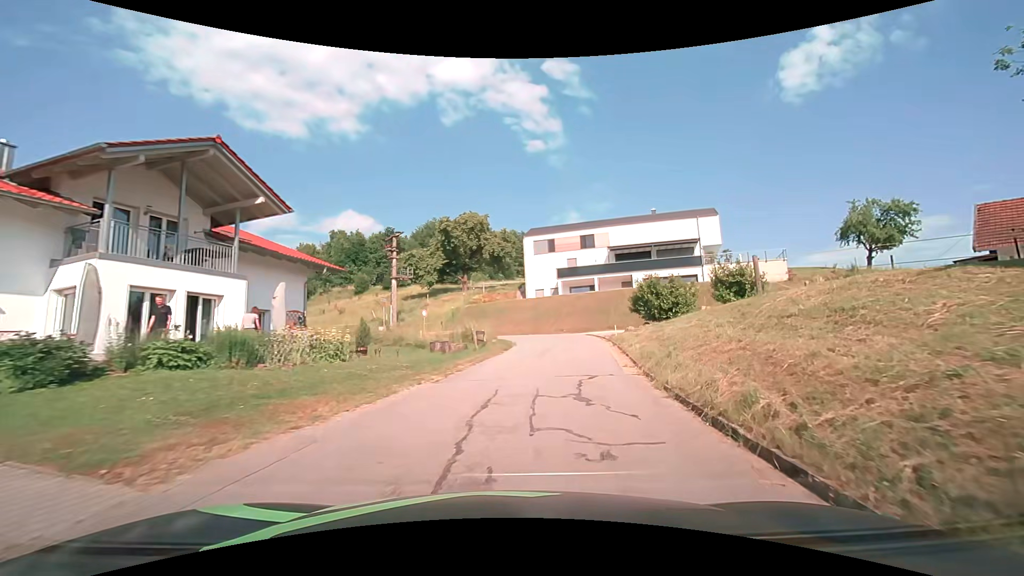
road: unclassified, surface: asphalt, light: Day
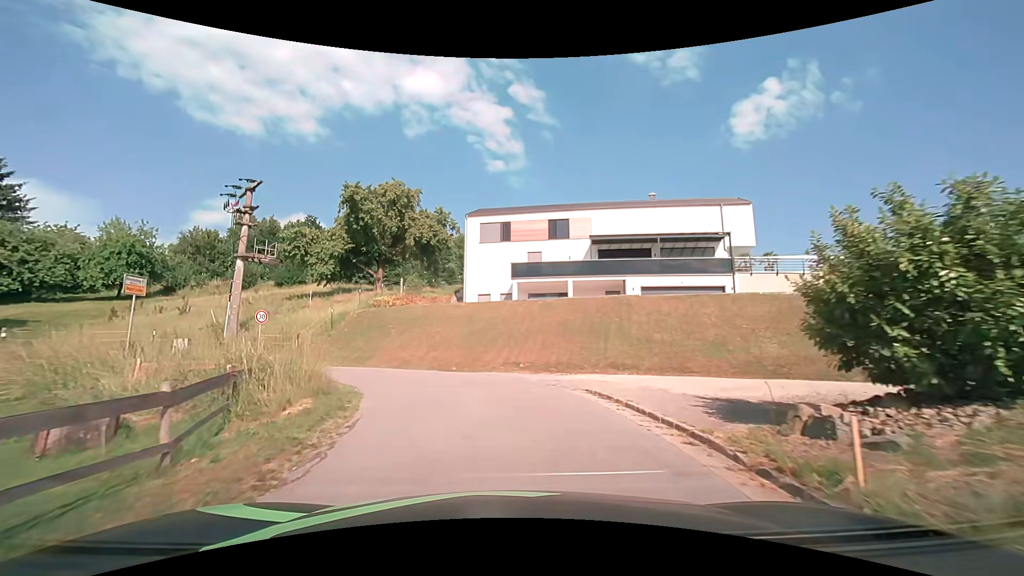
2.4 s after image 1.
(+1.4, +19.1) m; +5°
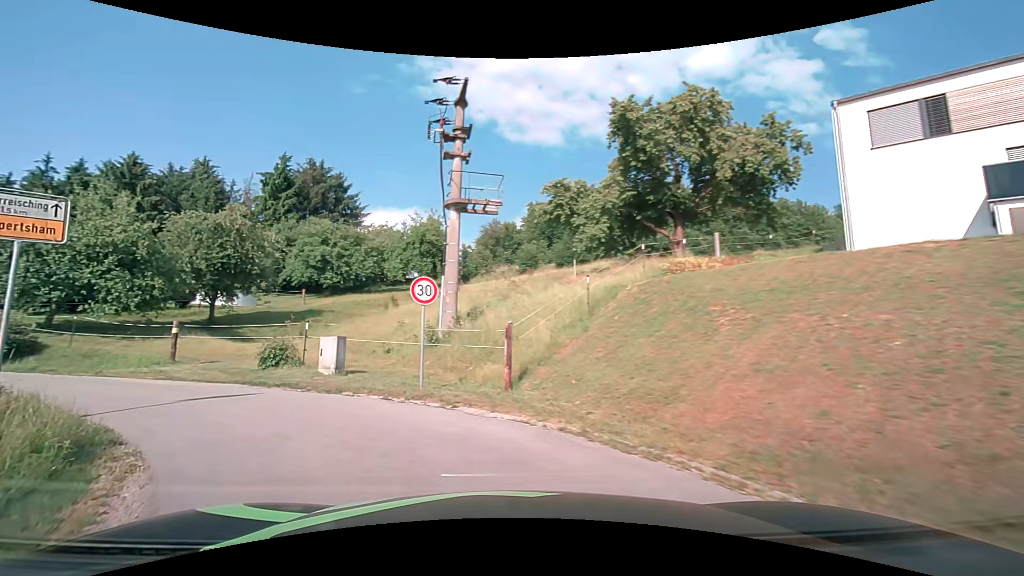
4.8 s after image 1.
(-3.0, +15.5) m; -34°
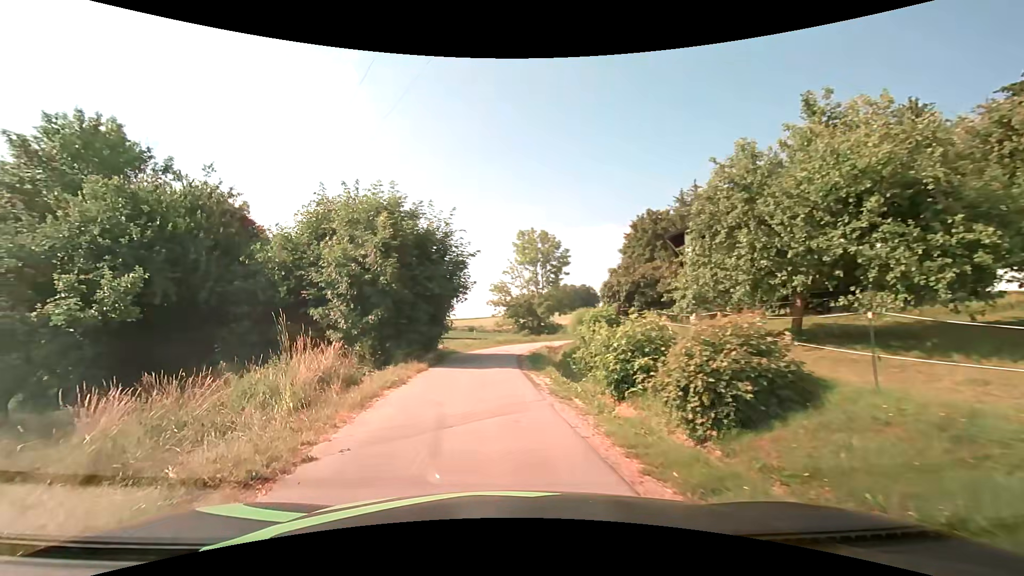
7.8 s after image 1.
(-9.6, +13.1) m; -71°
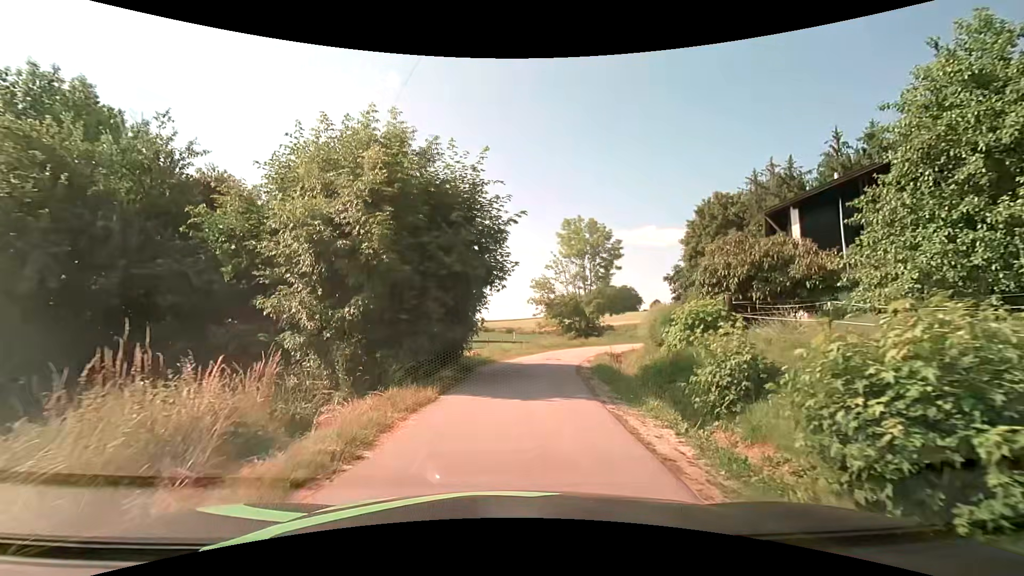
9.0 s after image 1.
(-0.4, +7.4) m; -4°
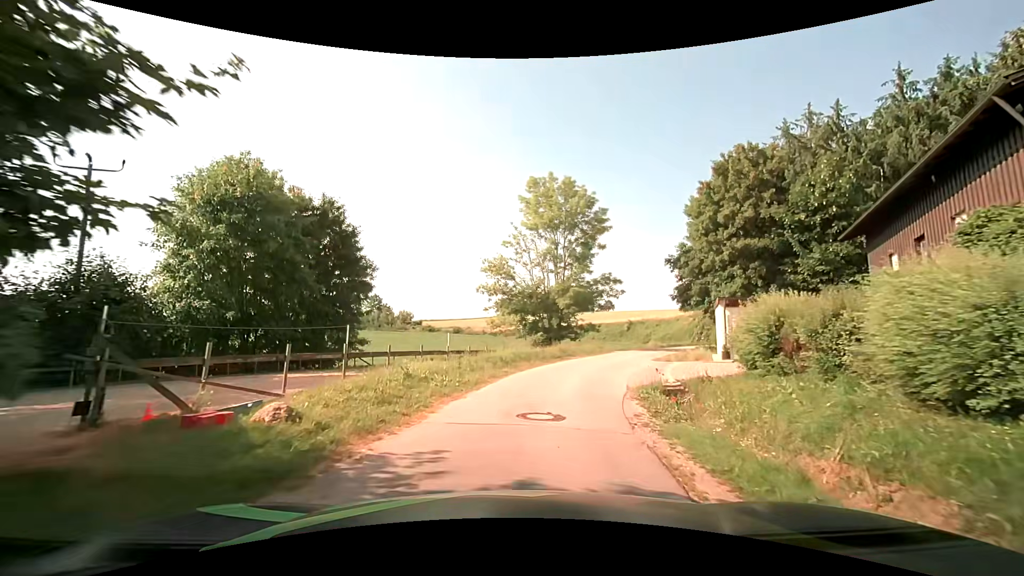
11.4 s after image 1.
(+0.6, +15.9) m; +6°
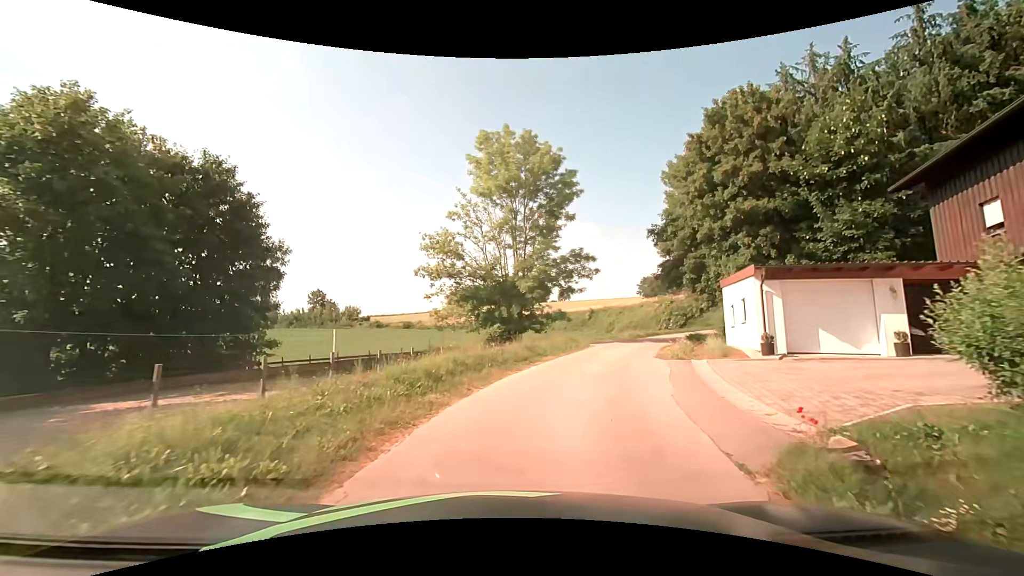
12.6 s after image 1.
(+0.3, +7.9) m; +5°
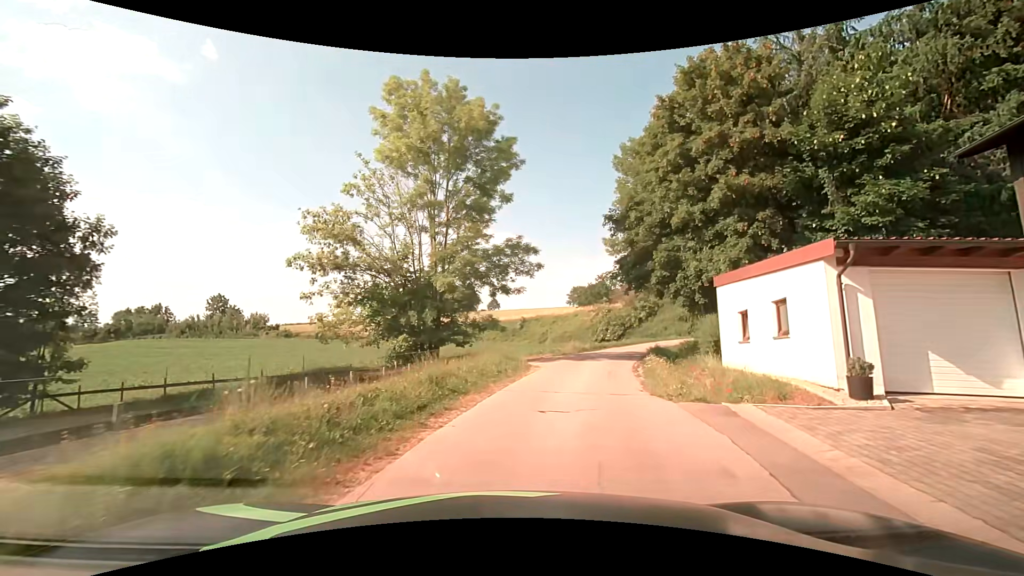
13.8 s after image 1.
(+0.5, +7.8) m; +8°
